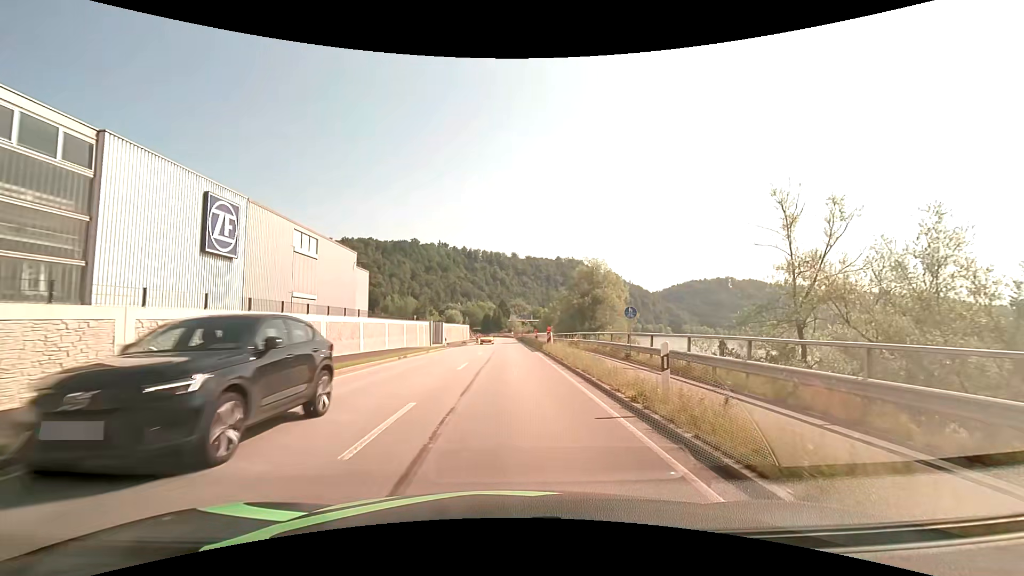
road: primary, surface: asphalt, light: Day
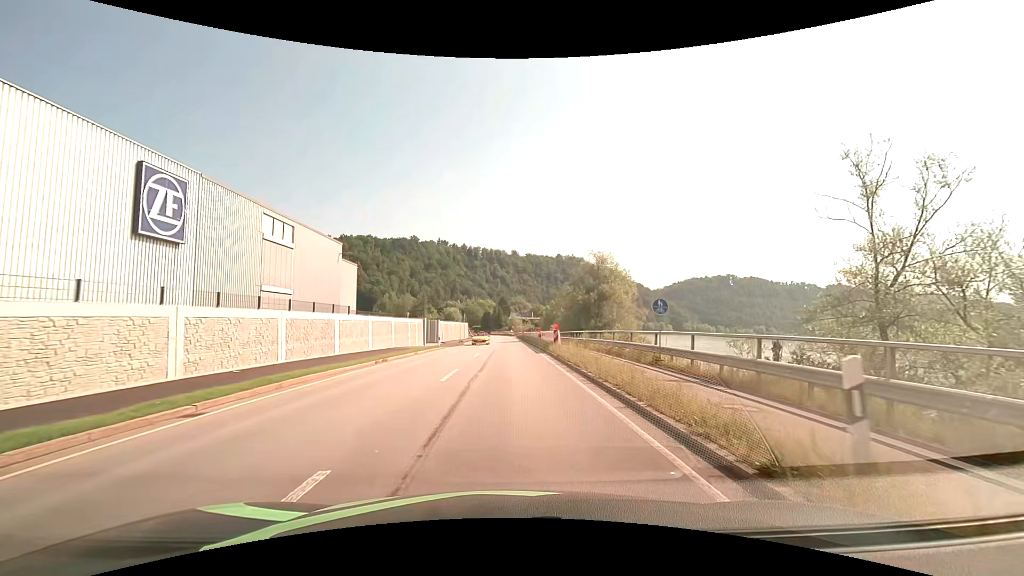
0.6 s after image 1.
(0.0, +4.5) m; 0°
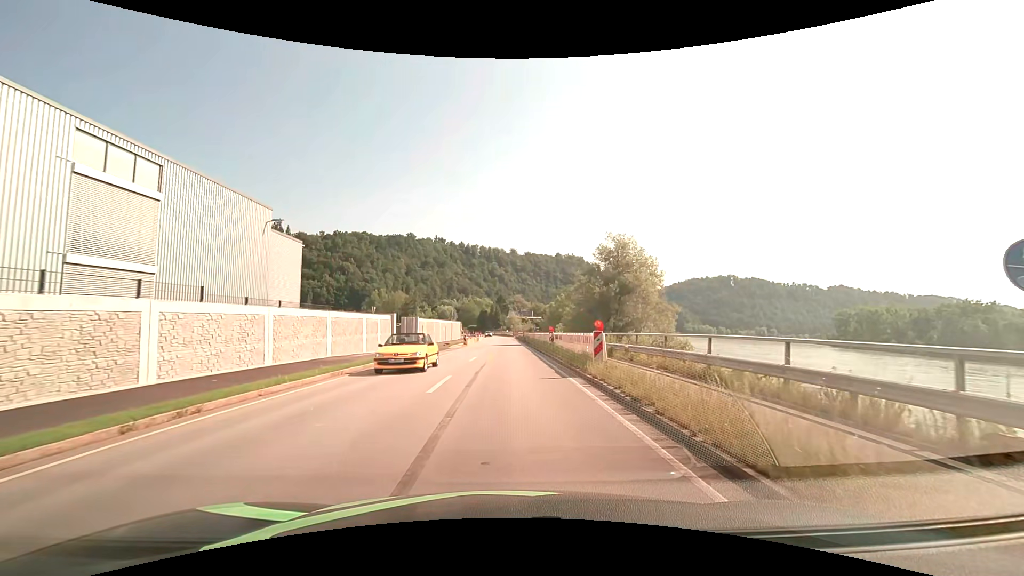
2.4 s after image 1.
(0.0, +13.5) m; 0°
(0, +10) (0, +20) (0, +30) (0, +40) (0, +50) (0, +60) (+1, +70) (+1, +80) (0, +90) (0, +100) m
